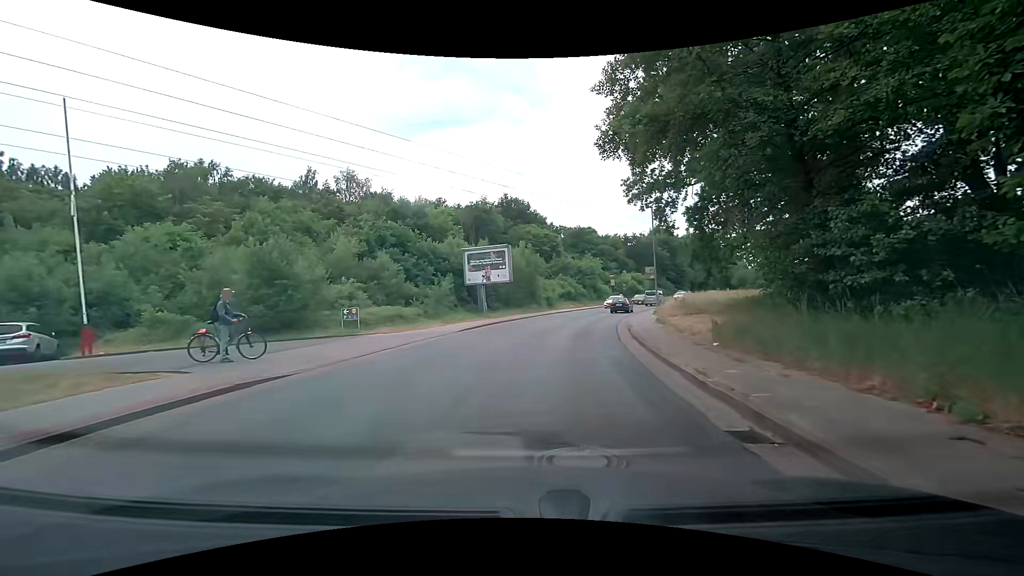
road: tertiary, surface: asphalt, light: Day
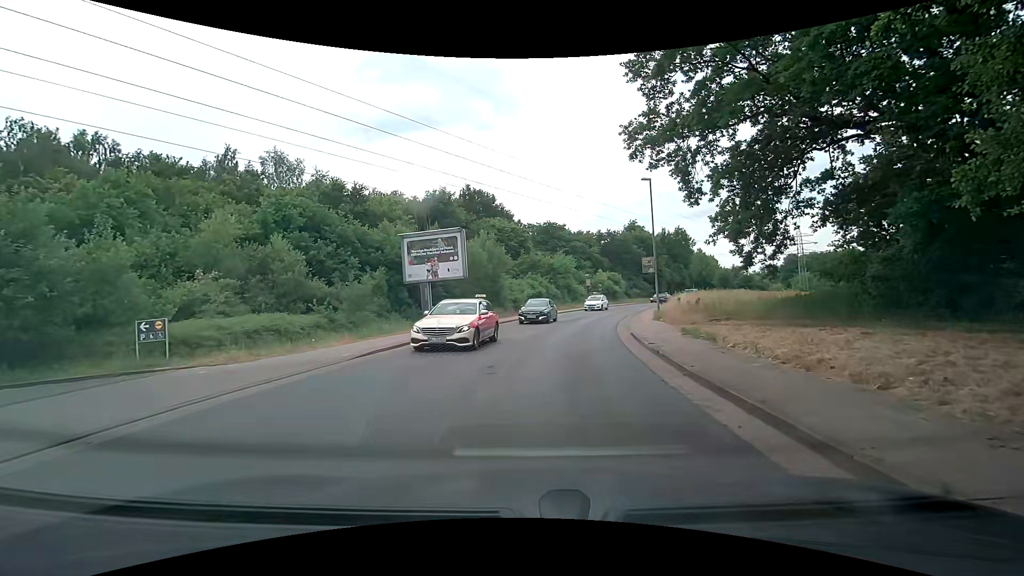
(+0.4, +9.4) m; +4°
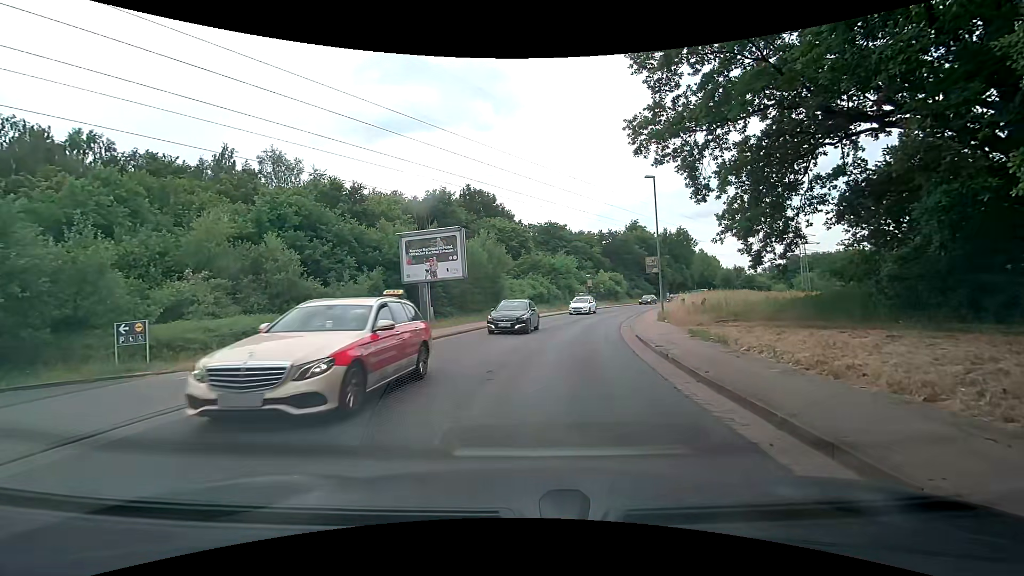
(0.0, +0.6) m; 0°
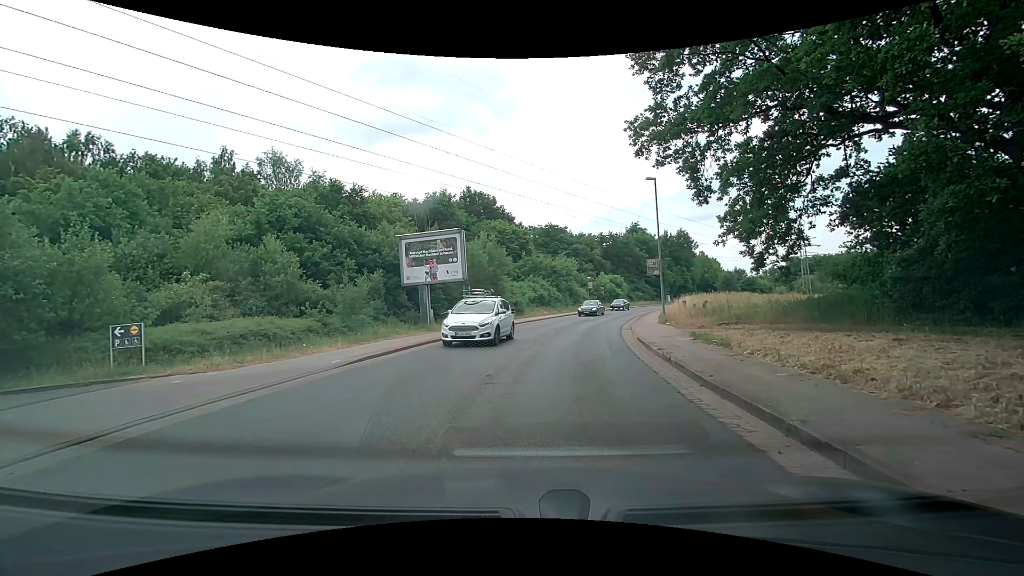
(0.0, +0.2) m; 0°
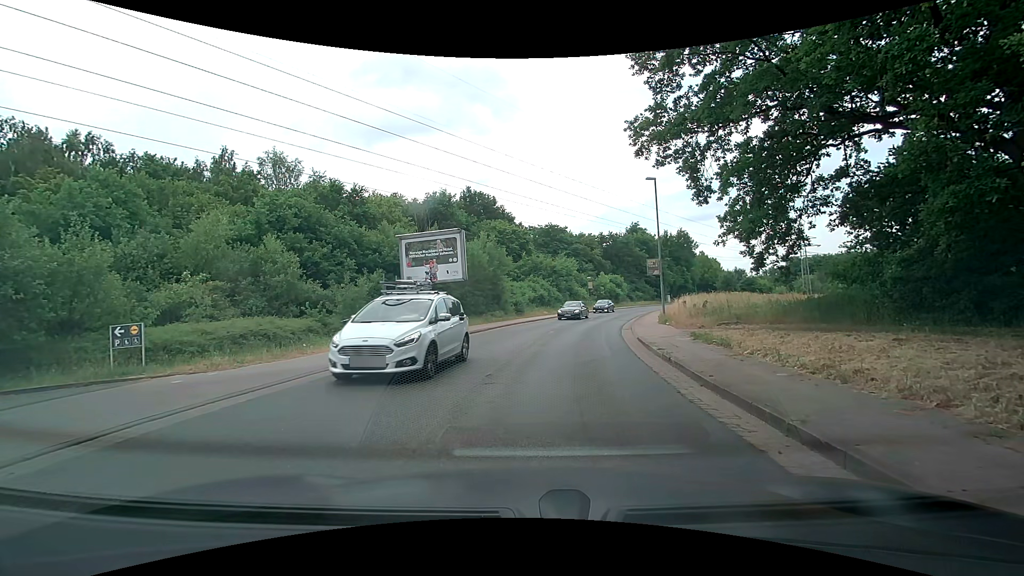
(0.0, 0.0) m; 0°
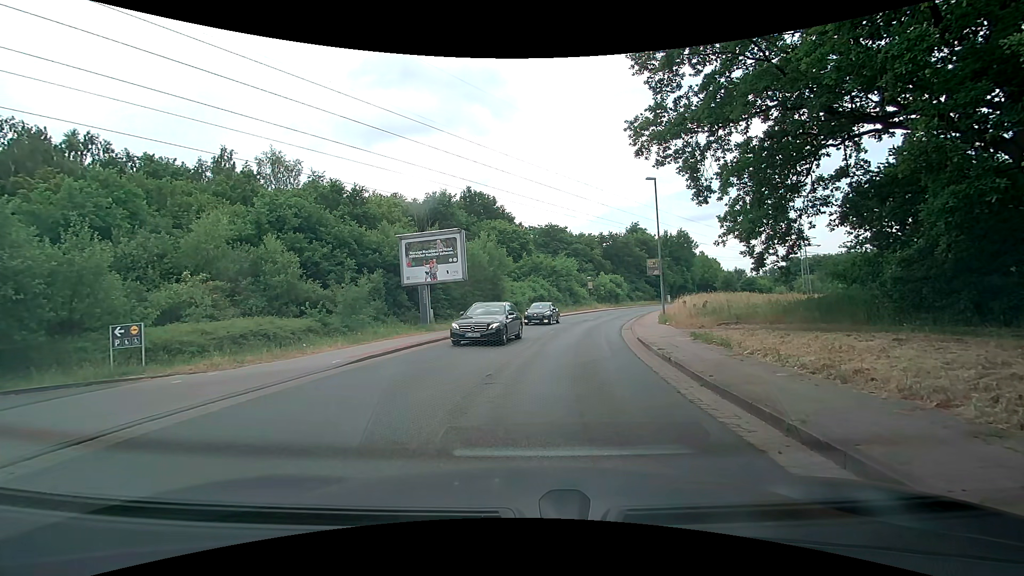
(0.0, 0.0) m; 0°
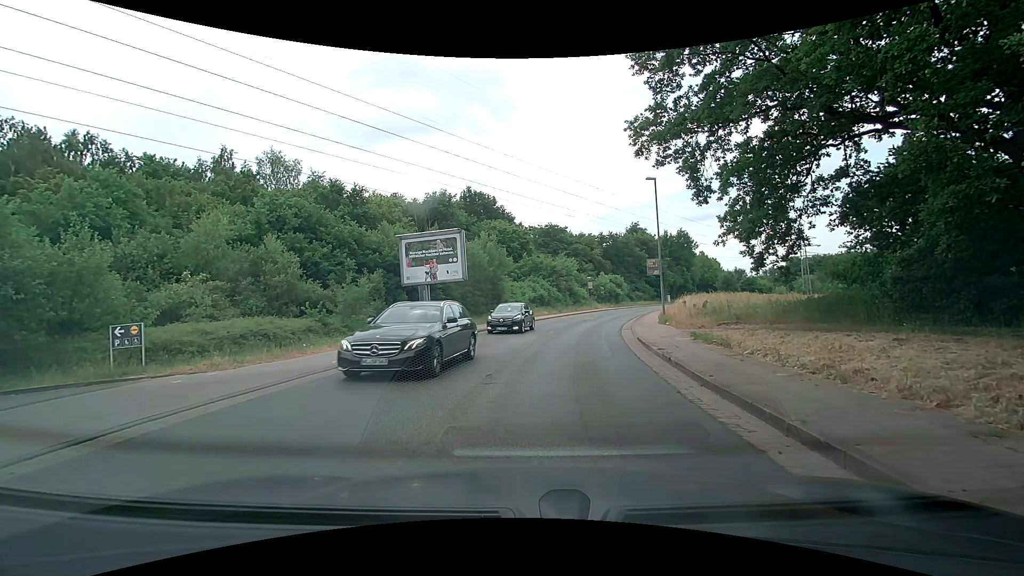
(0.0, 0.0) m; 0°
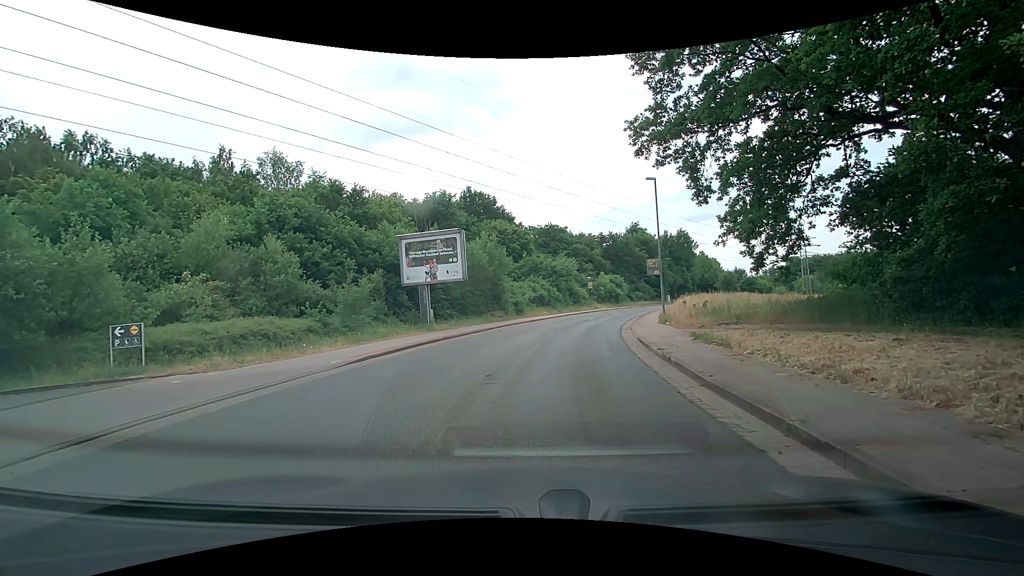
(0.0, 0.0) m; 0°
